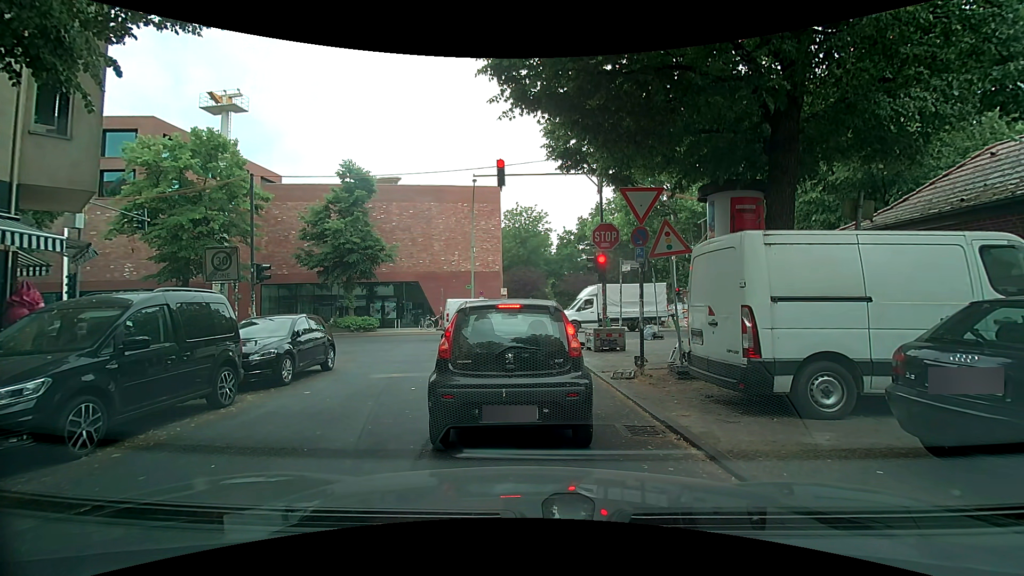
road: residential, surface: asphalt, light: Day
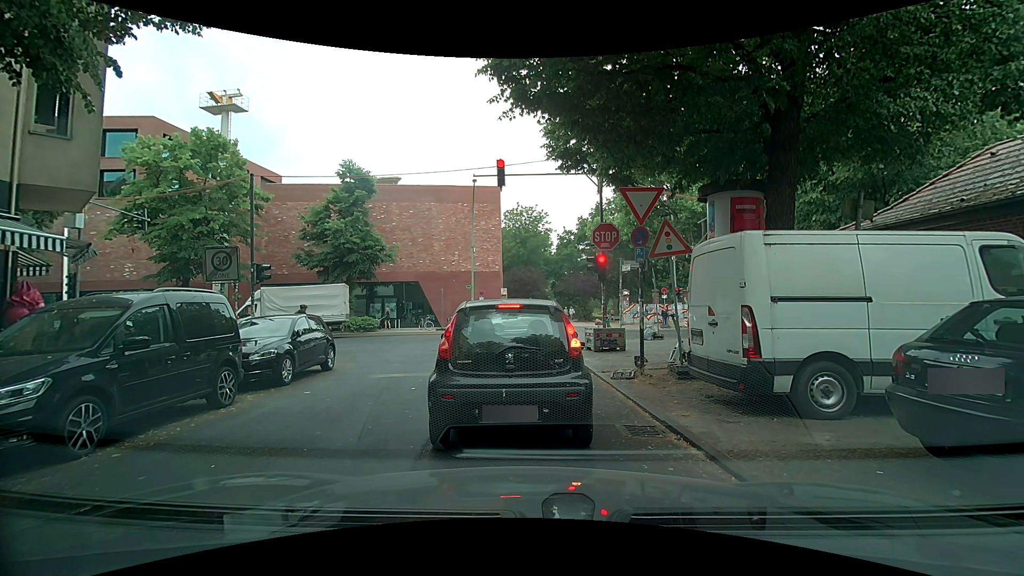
(0.0, 0.0) m; 0°
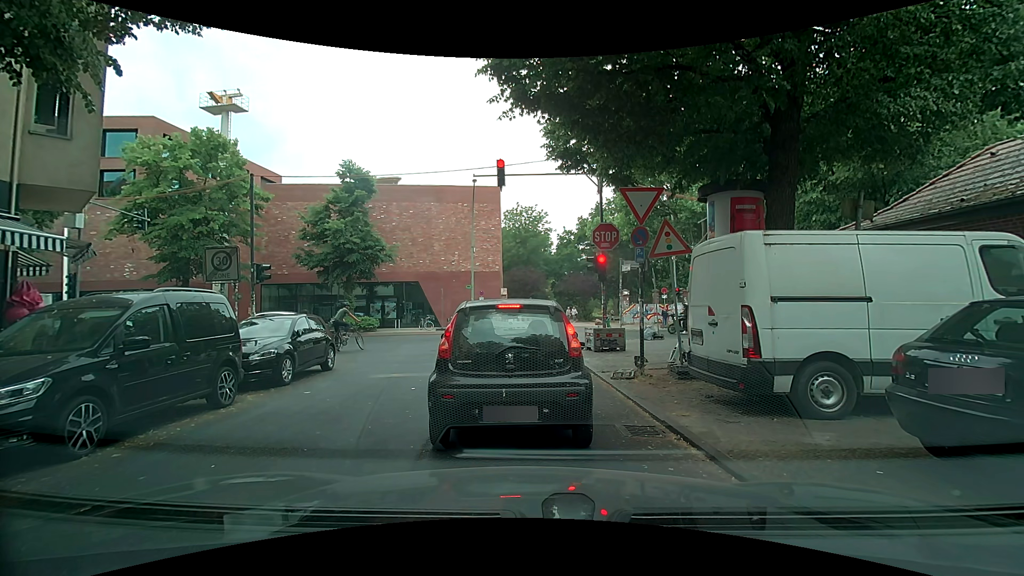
(0.0, 0.0) m; 0°
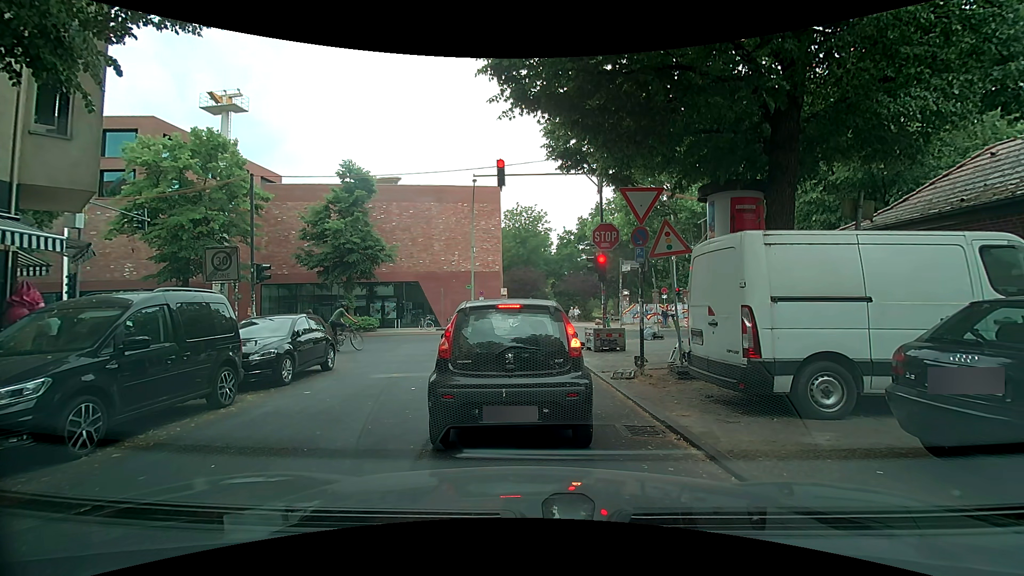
(0.0, 0.0) m; 0°
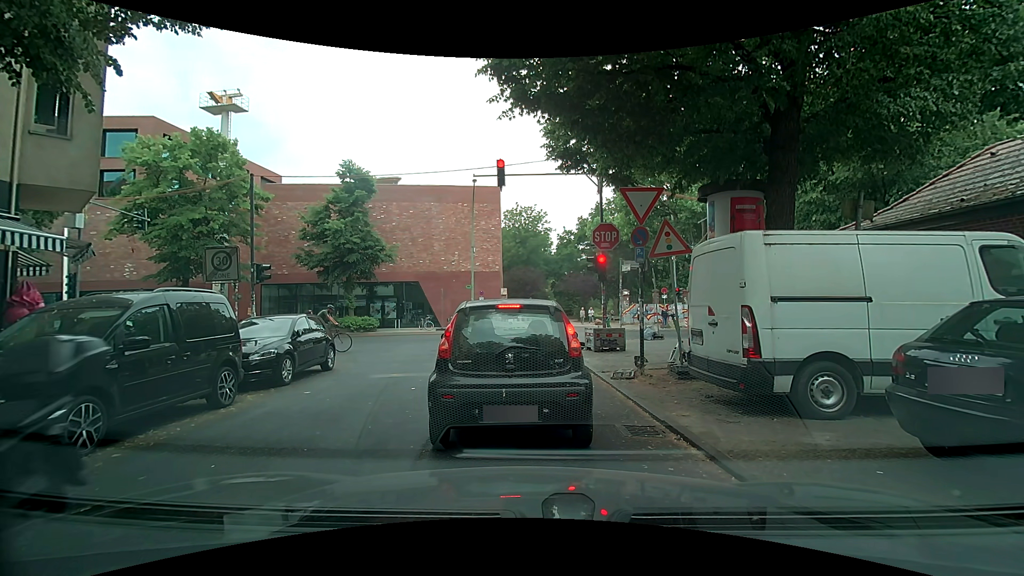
(0.0, 0.0) m; 0°
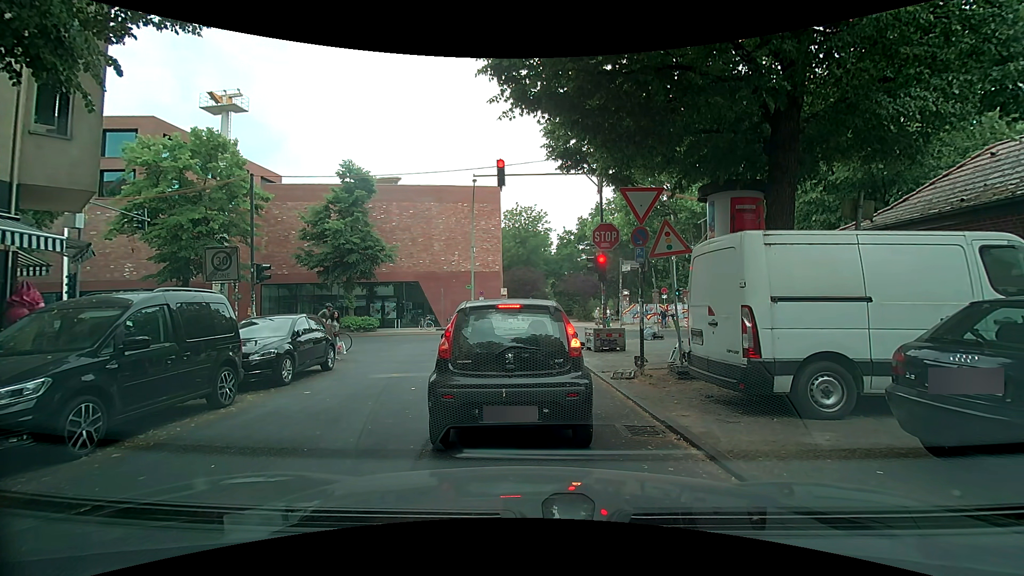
(0.0, 0.0) m; 0°
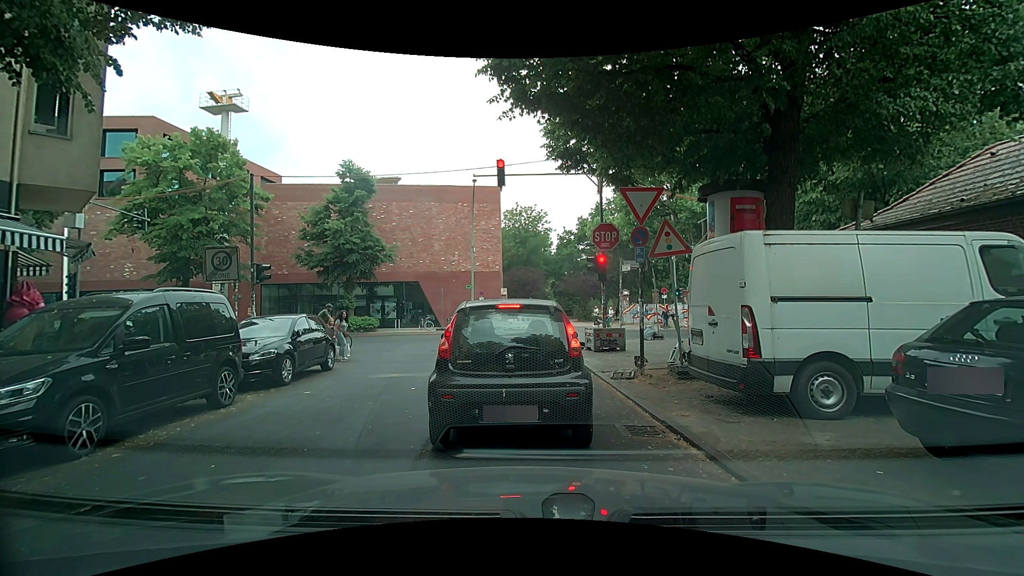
(0.0, 0.0) m; 0°
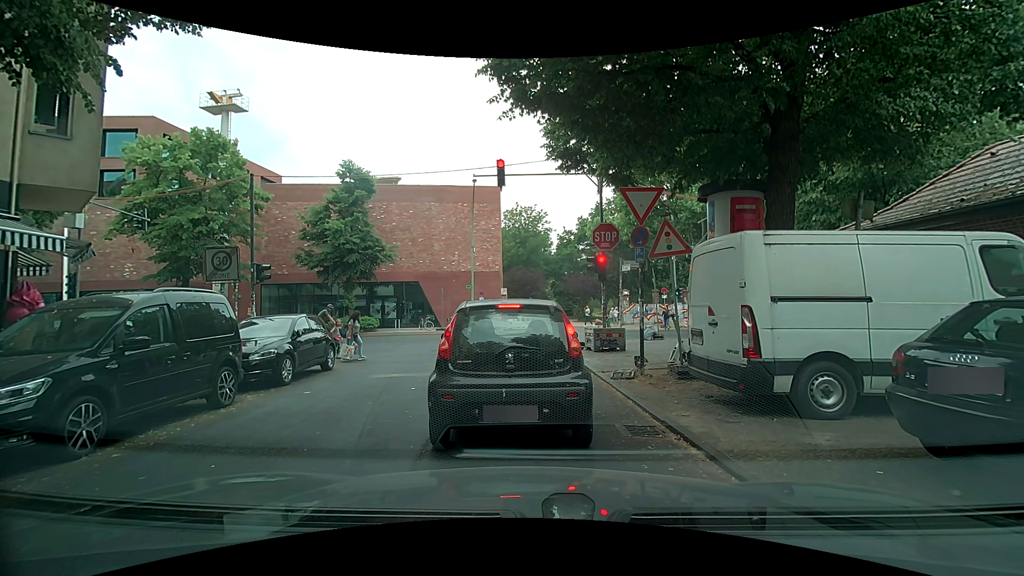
(0.0, 0.0) m; 0°
